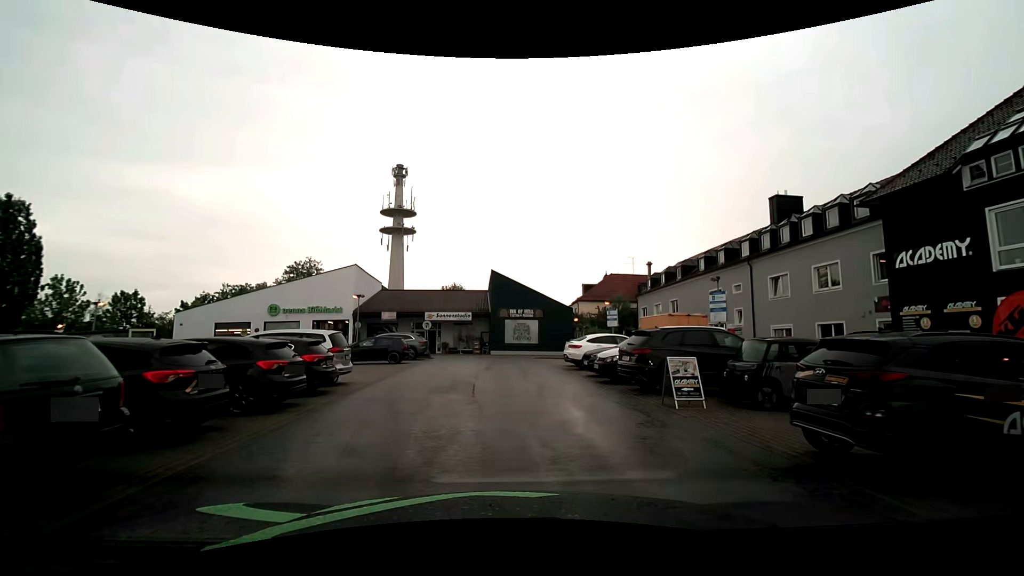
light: Day
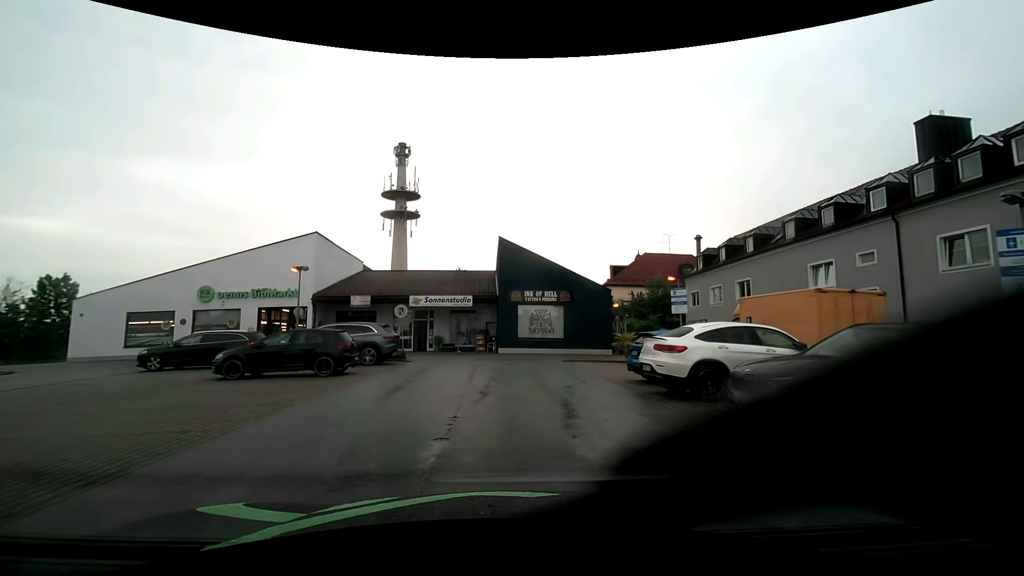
(+0.1, +11.6) m; 0°
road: service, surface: asphalt
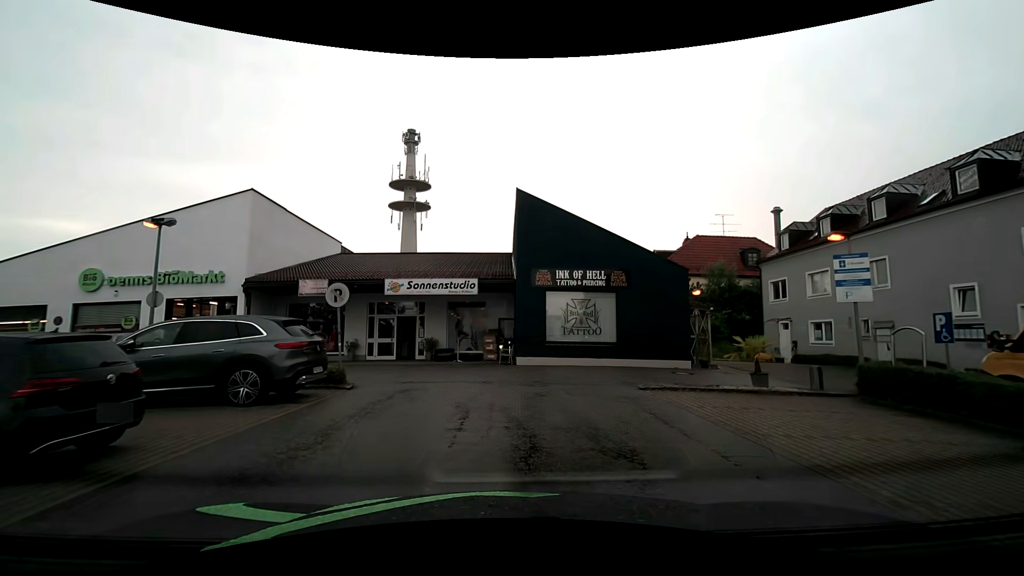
(-0.1, +10.7) m; -1°
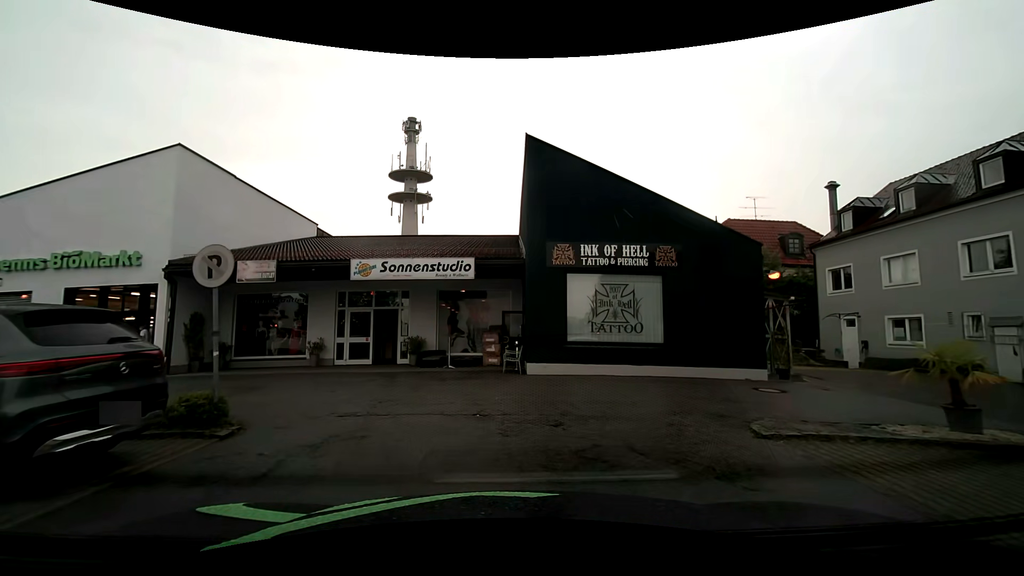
(0.0, +5.4) m; -1°
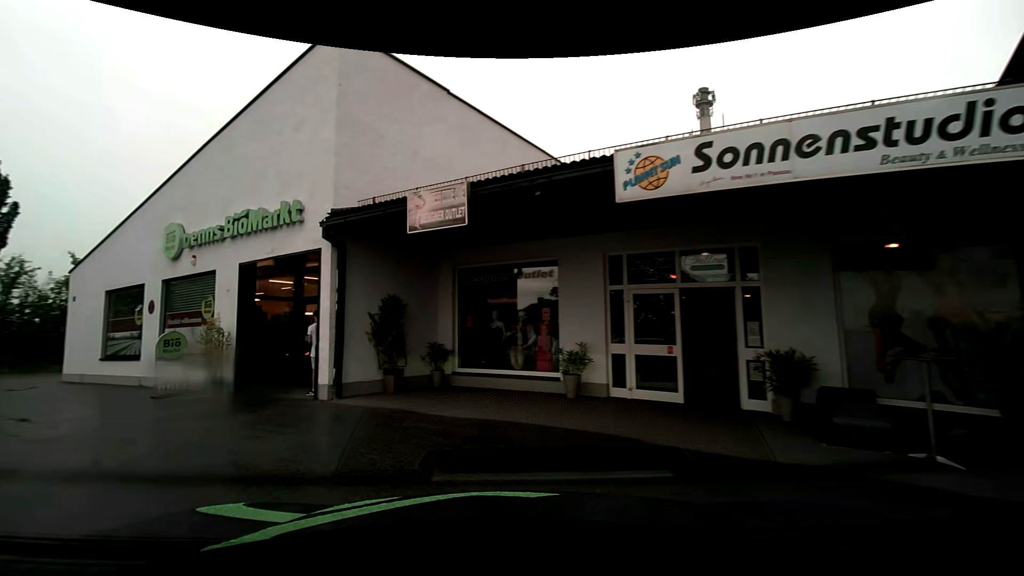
(-1.6, +10.6) m; -31°
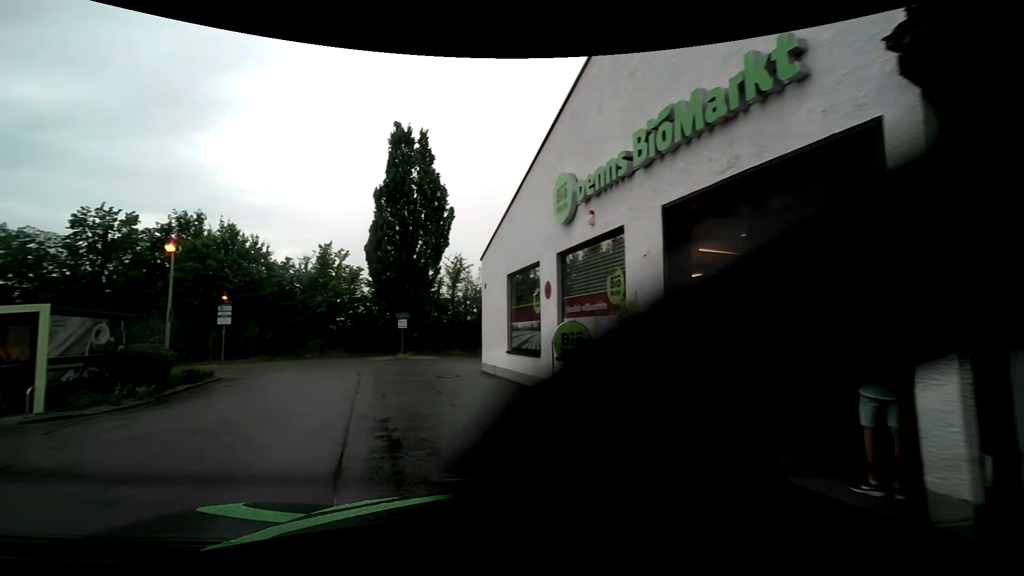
(-2.5, +6.1) m; -42°
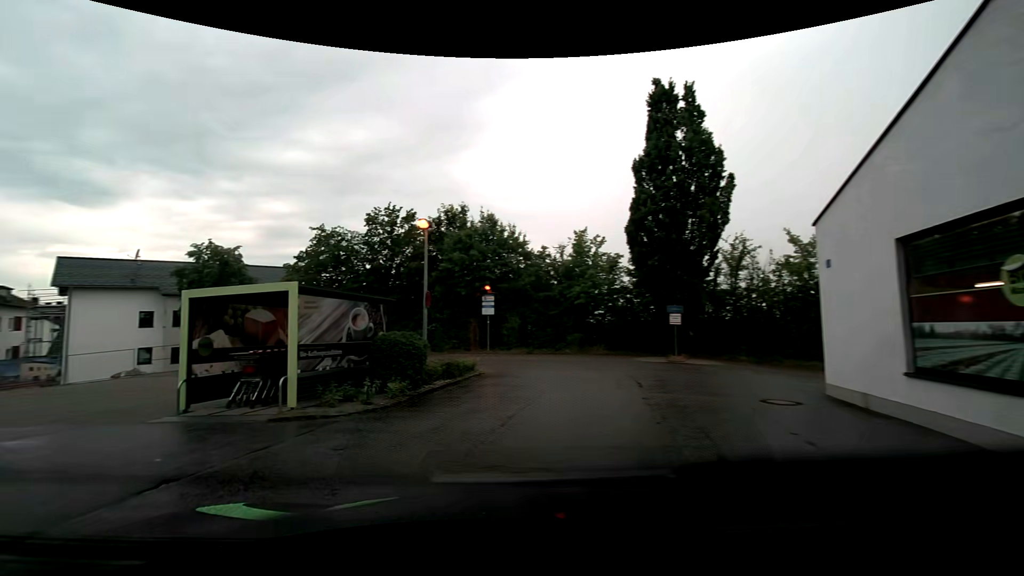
(-1.0, +4.6) m; -28°
